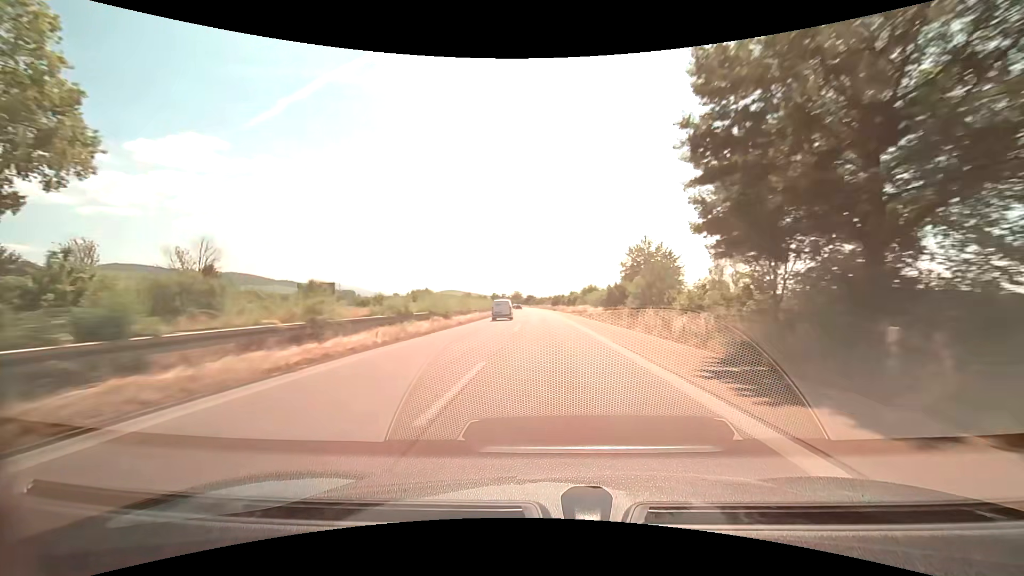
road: trunk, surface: asphalt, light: Day
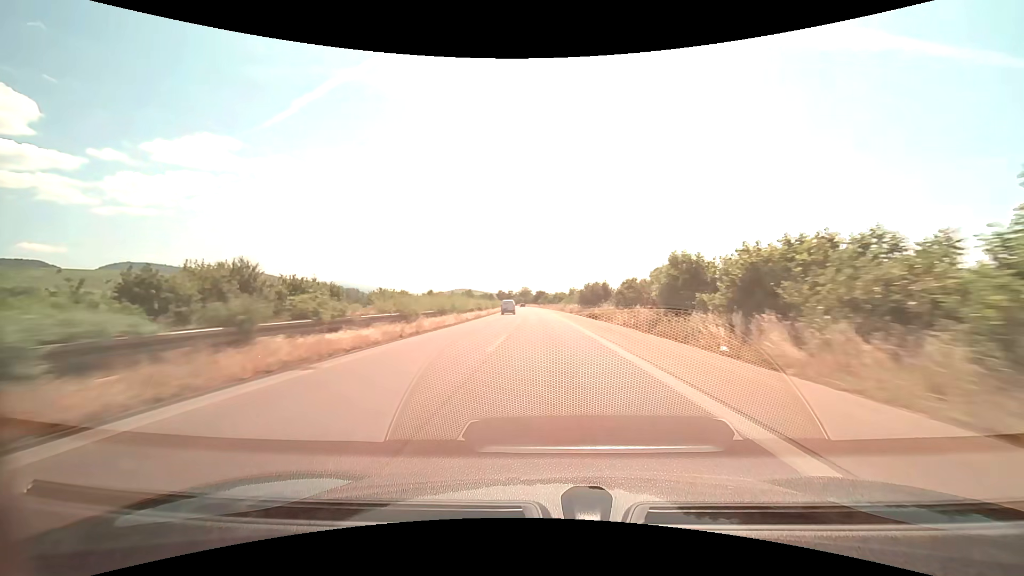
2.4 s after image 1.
(-0.8, +63.9) m; -2°
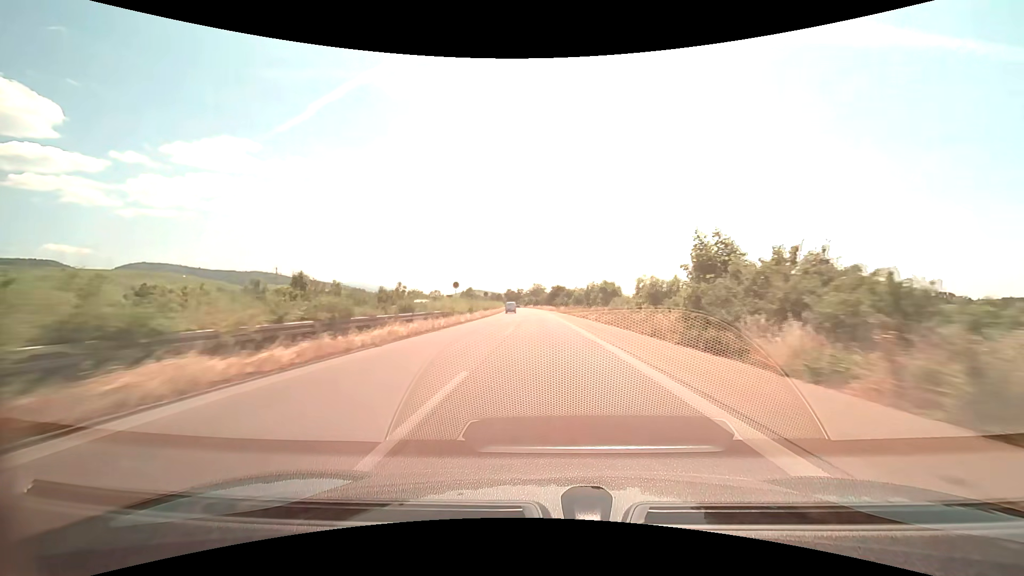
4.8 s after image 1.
(-1.1, +63.9) m; -2°
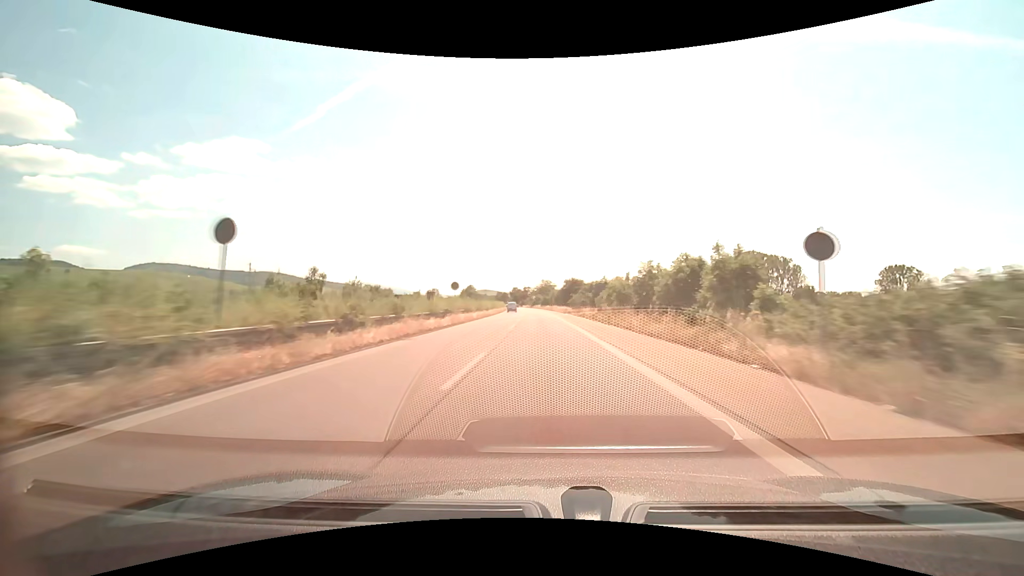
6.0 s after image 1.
(-0.3, +32.0) m; -1°
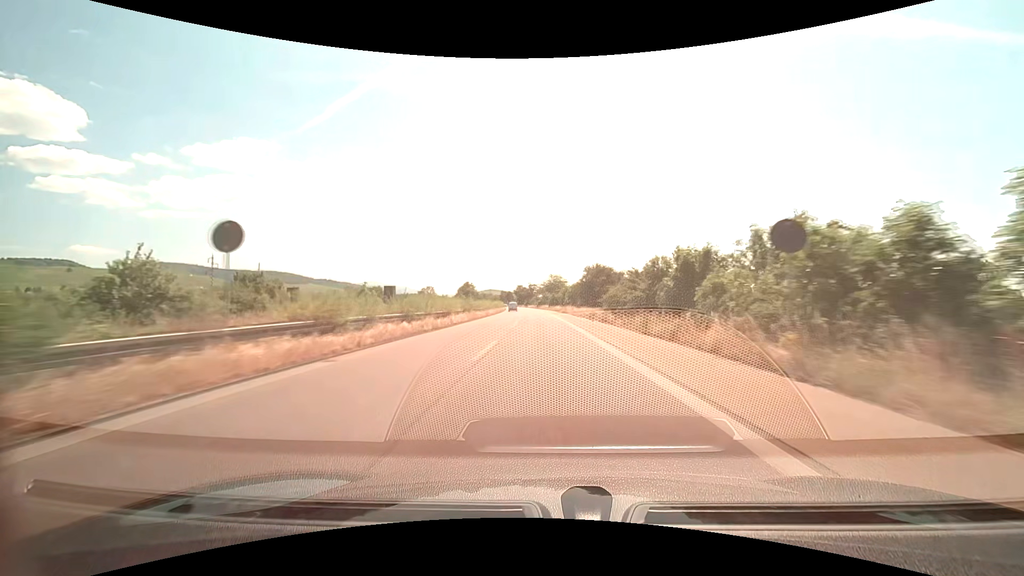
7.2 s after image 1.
(-0.3, +32.0) m; -1°
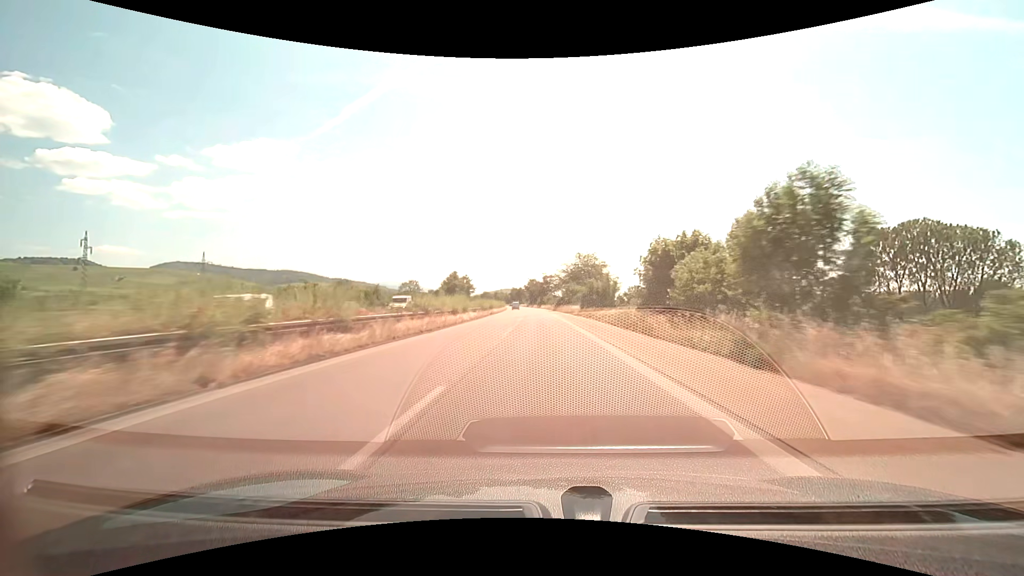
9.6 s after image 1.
(-1.1, +64.0) m; -2°
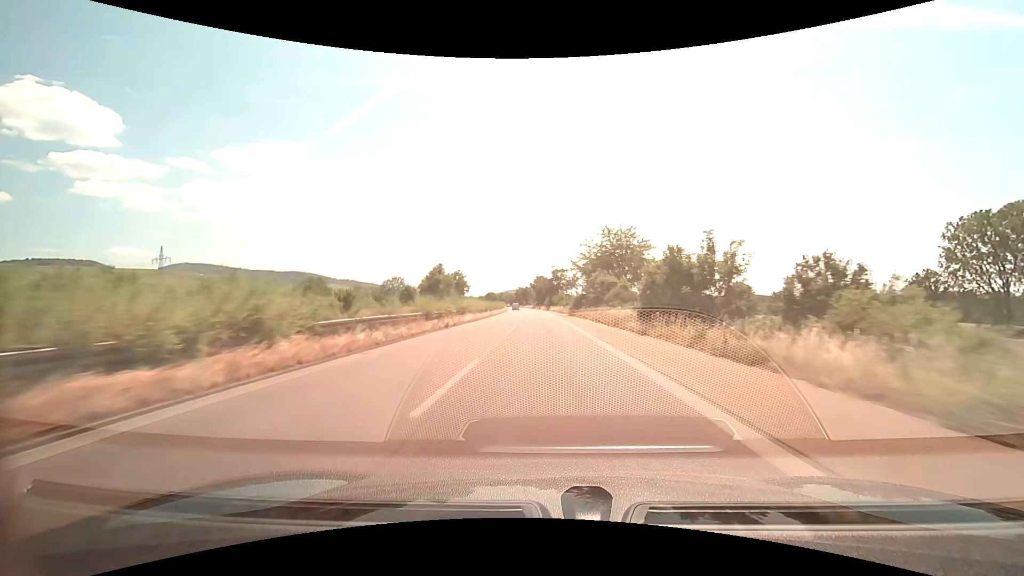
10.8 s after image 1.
(-0.3, +32.1) m; -1°
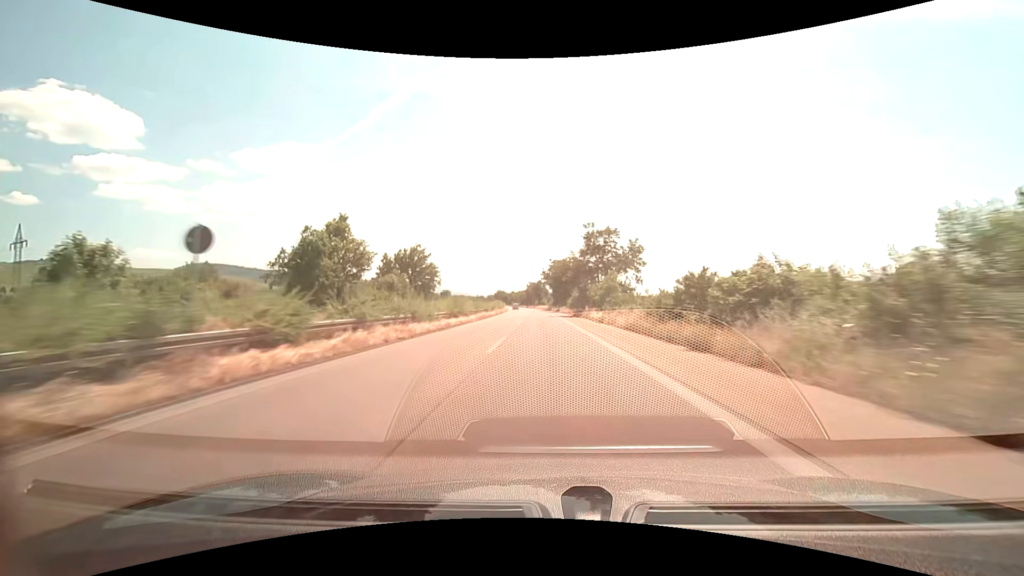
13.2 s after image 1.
(-1.0, +64.1) m; -2°
(0, +10) (0, +20) (0, +30) (0, +40) (0, +50) (-1, +60) (-1, +70) (-1, +80) (-1, +90) (-2, +100) m
